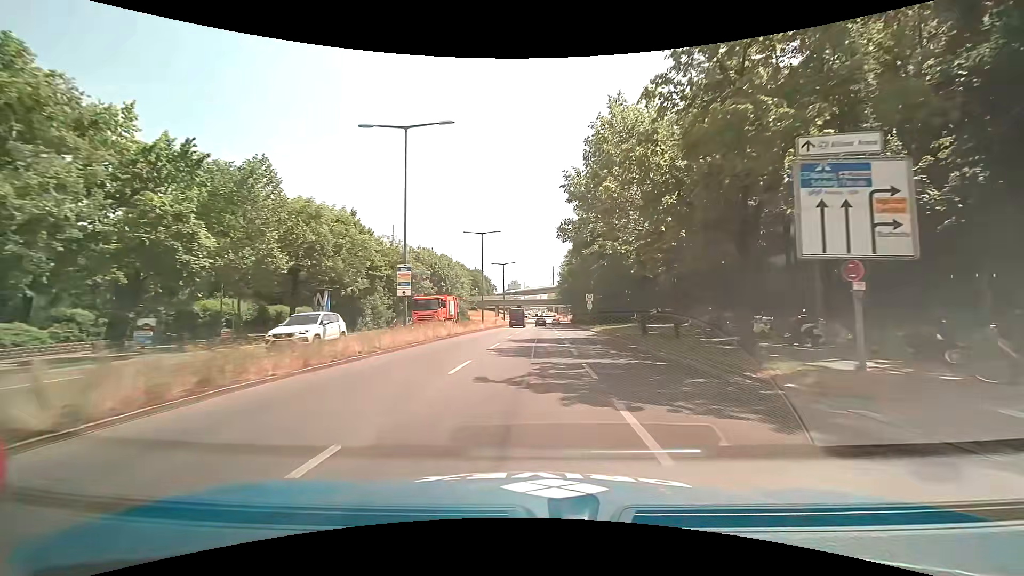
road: primary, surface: asphalt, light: Day
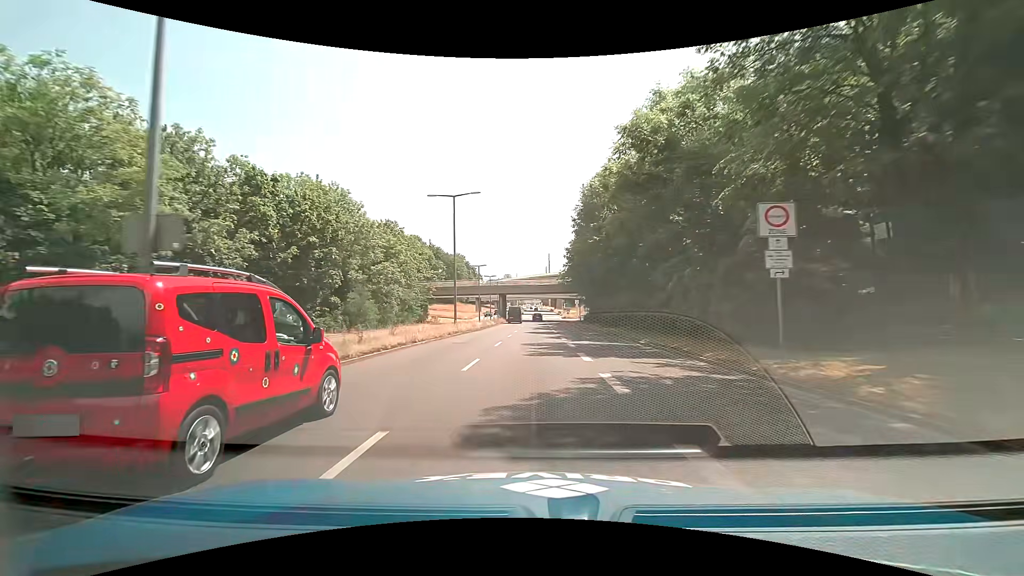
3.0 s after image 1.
(+0.4, +46.1) m; +1°
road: trunk
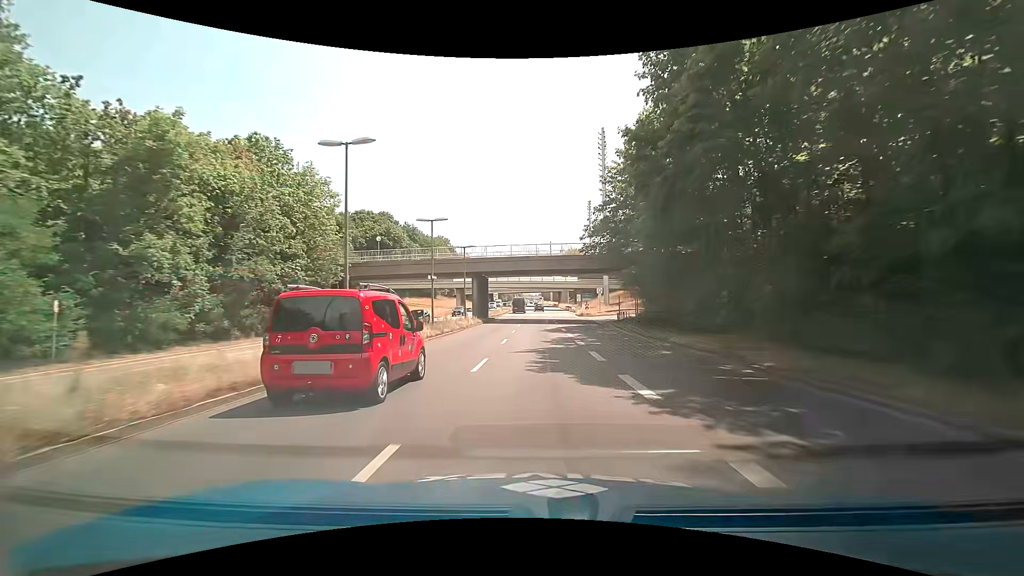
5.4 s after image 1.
(-0.1, +38.0) m; 0°
(0, +10) (0, +20) (0, +30) (0, +40) (0, +50) (0, +60) (0, +70) (+1, +80) (+1, +90) (+1, +100) m
